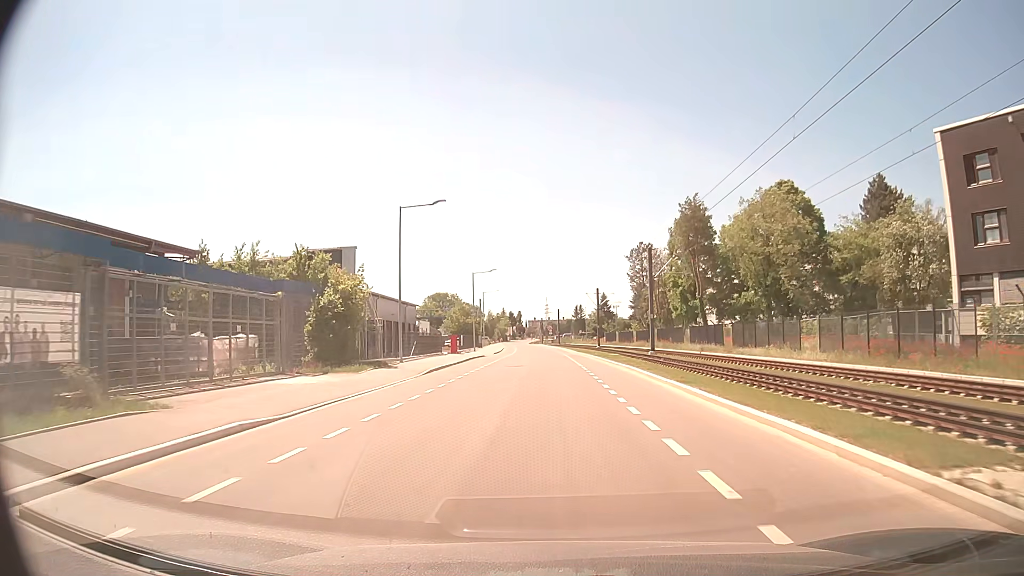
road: residential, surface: asphalt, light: Day
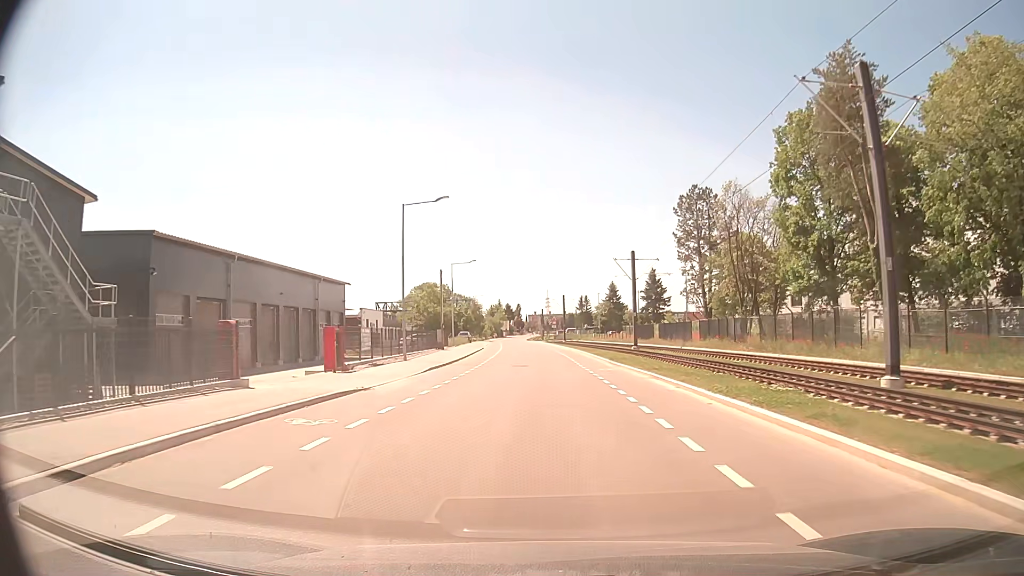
(-0.3, +35.8) m; -1°
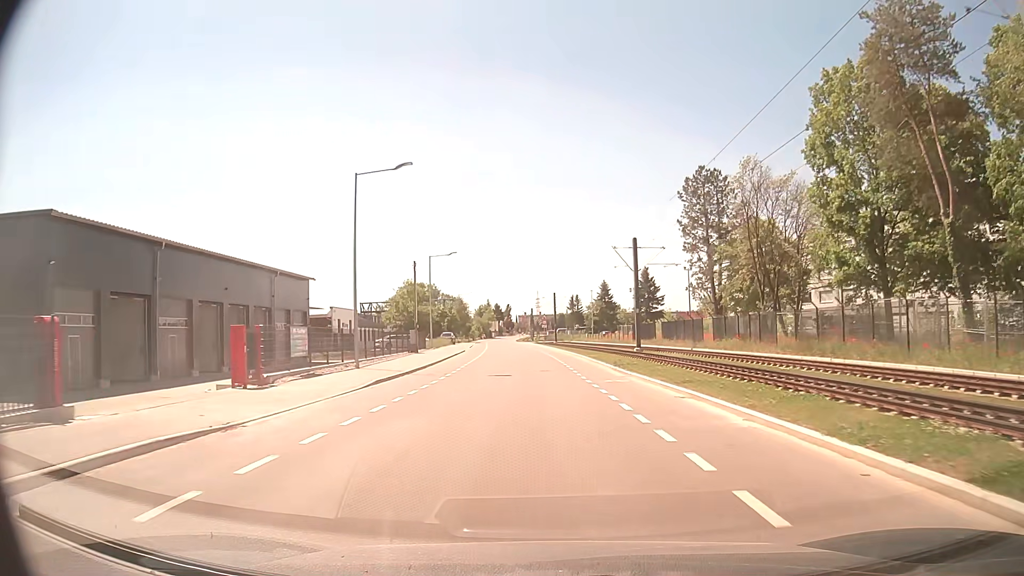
(+0.1, +7.3) m; +1°
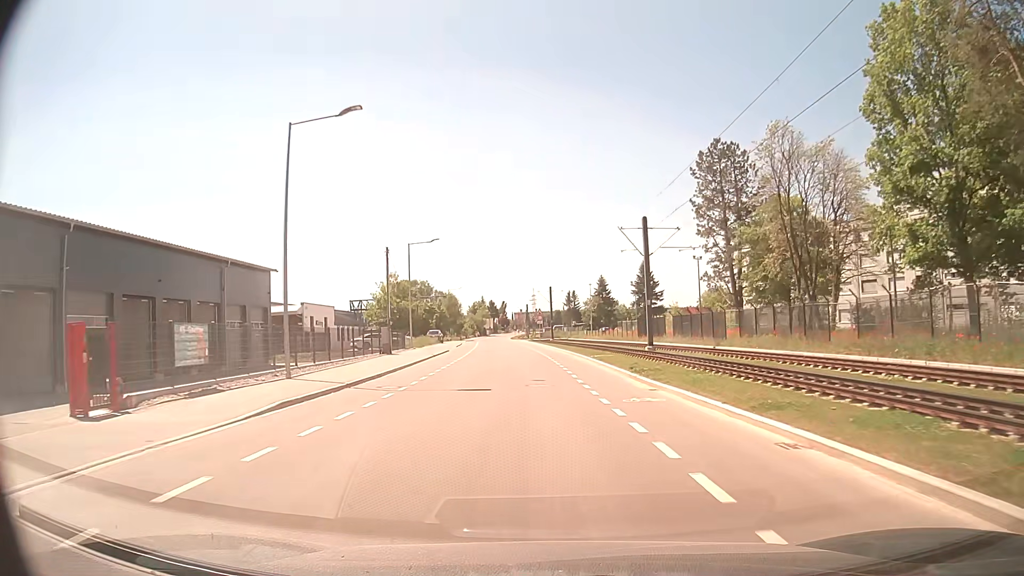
(+0.1, +7.3) m; +1°
